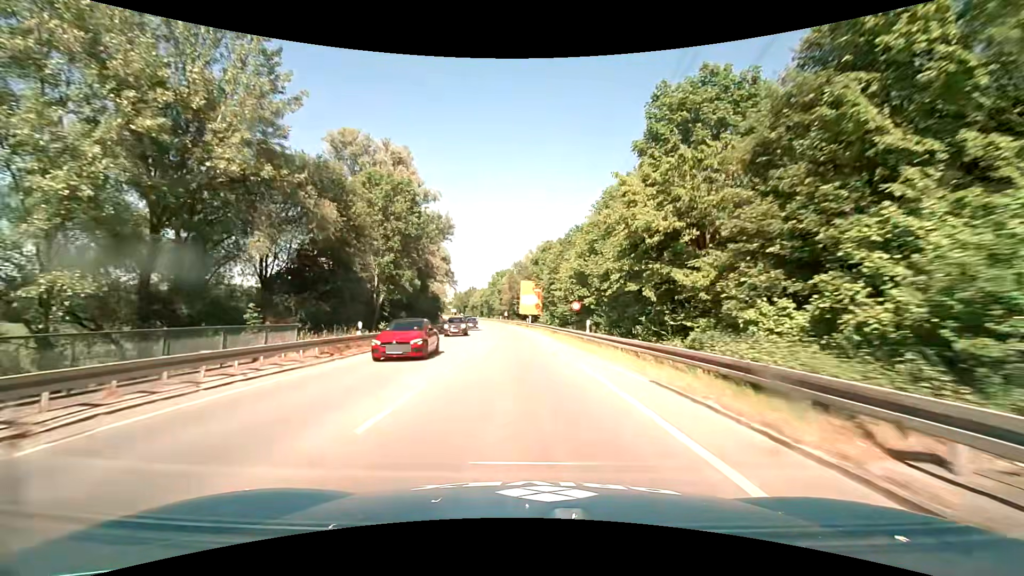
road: primary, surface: asphalt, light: Day
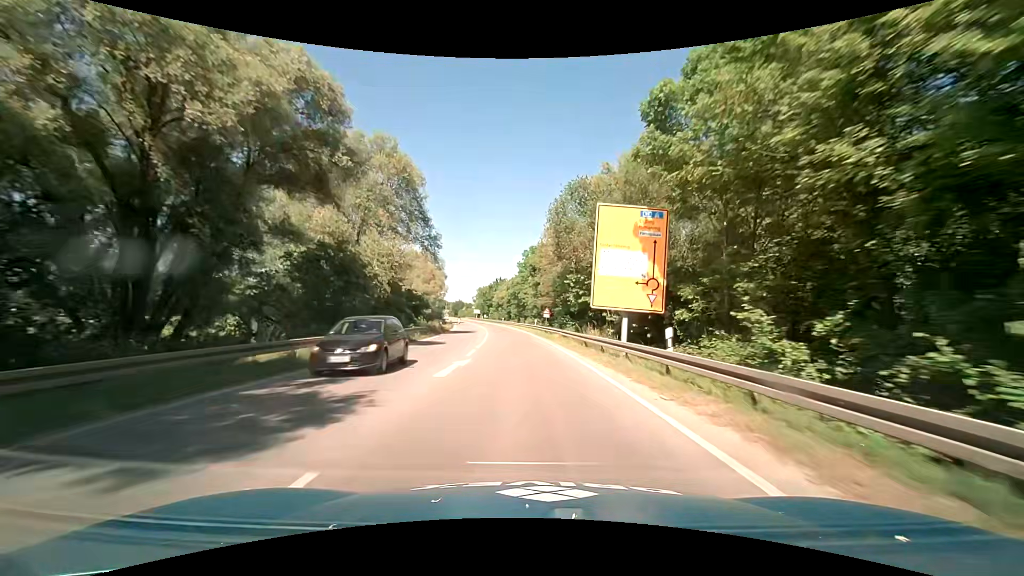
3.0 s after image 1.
(-2.7, +53.3) m; -6°
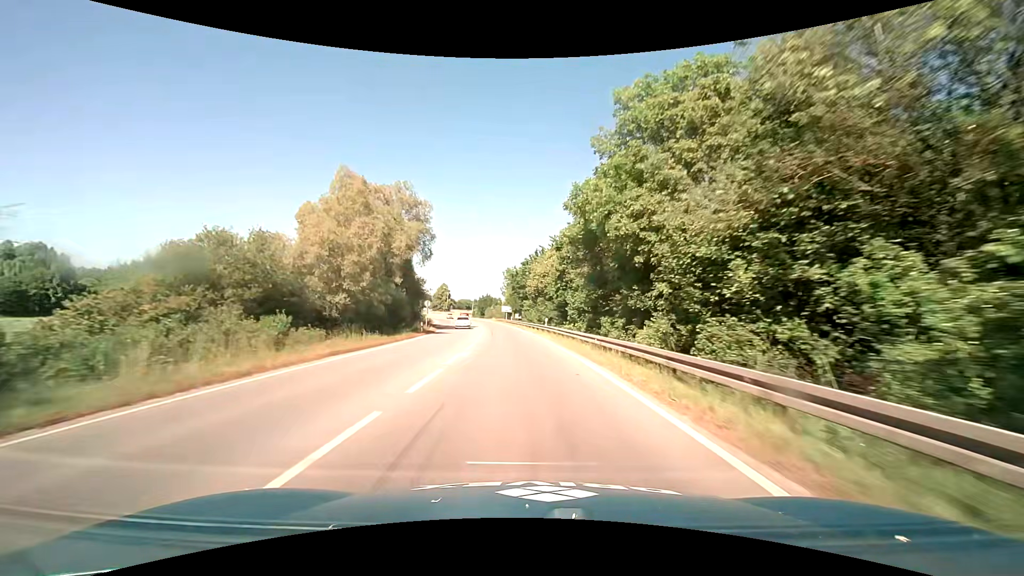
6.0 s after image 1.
(-2.0, +57.1) m; -5°
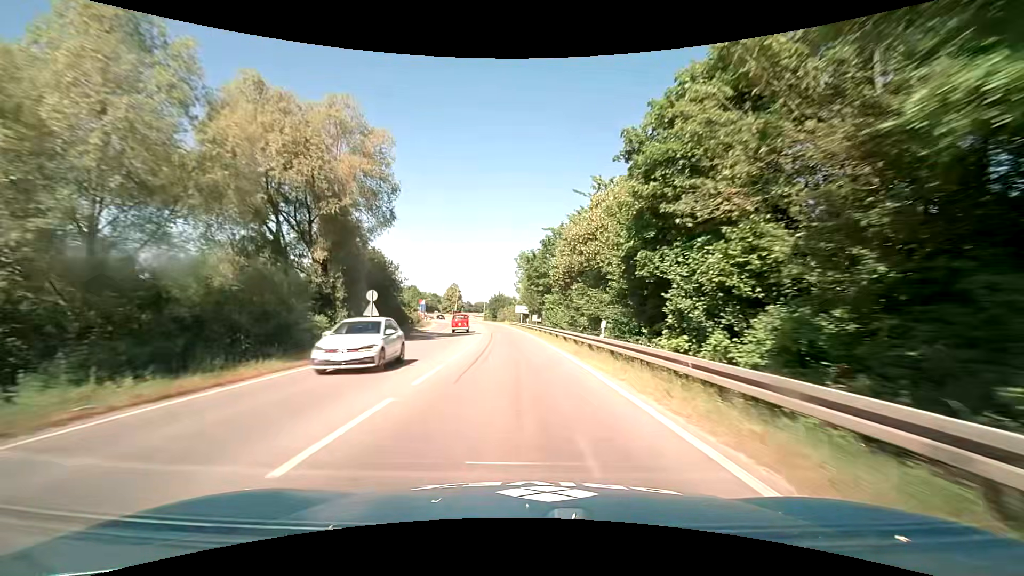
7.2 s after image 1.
(-0.5, +22.7) m; -2°
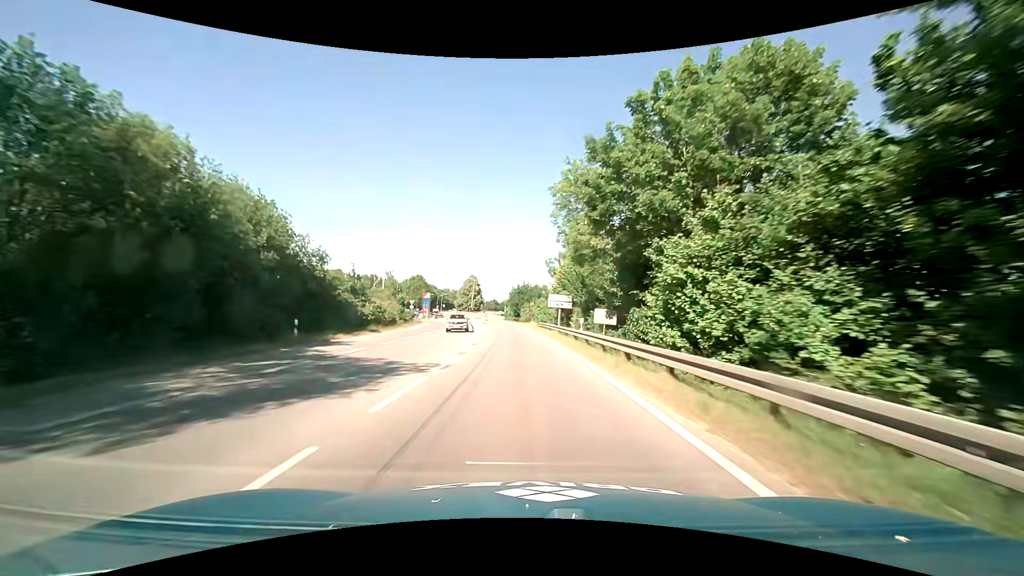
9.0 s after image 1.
(-1.1, +33.2) m; -4°
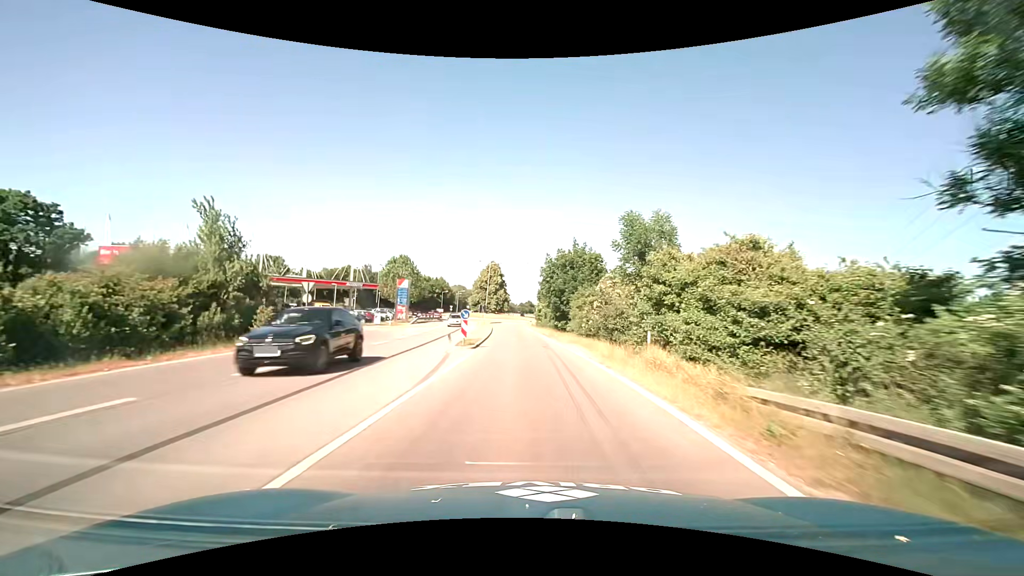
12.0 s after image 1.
(-1.4, +48.7) m; -4°
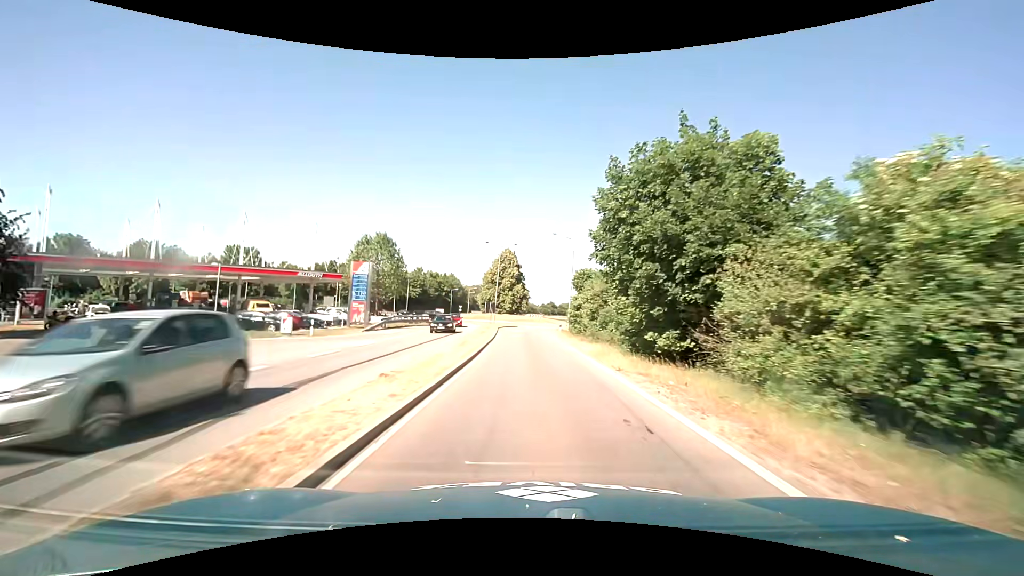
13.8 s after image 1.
(-0.4, +24.7) m; -3°
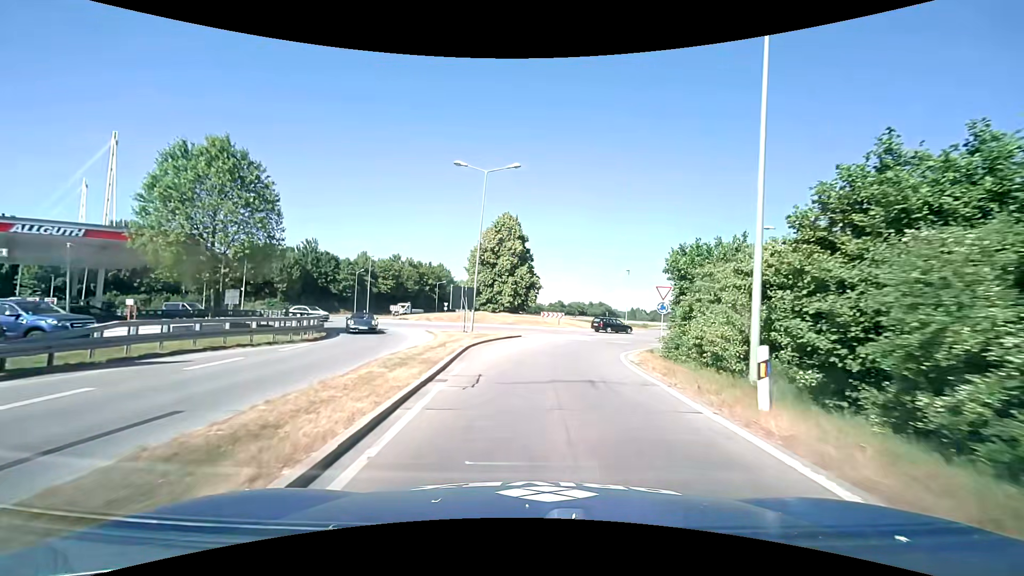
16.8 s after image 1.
(-0.3, +33.5) m; 0°
(0, +10) (+1, +20) (+3, +30) (+7, +39) (+11, +48) (+15, +57) (+16, +67) (+14, +77) (+9, +85) (+3, +93) m
